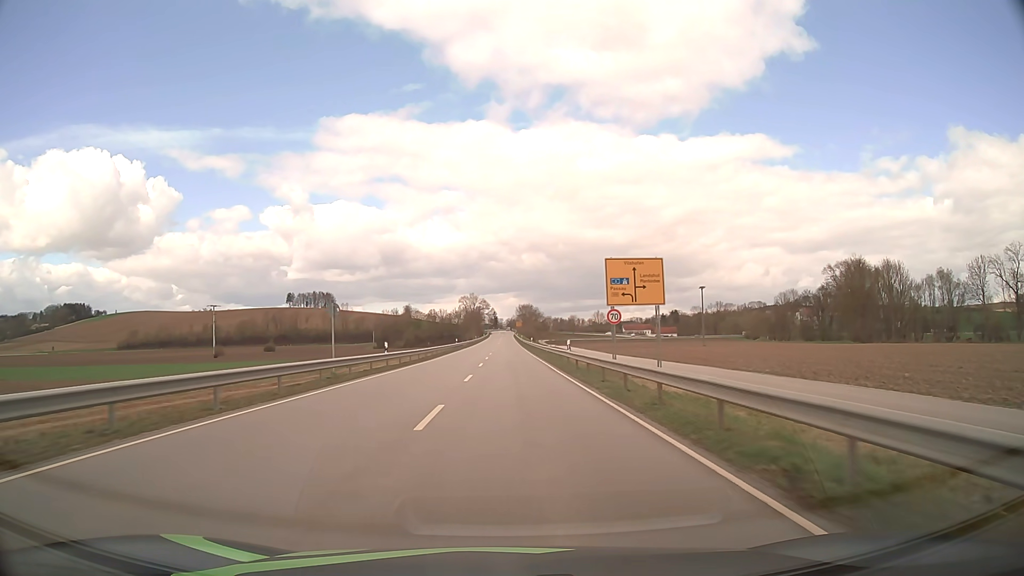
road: secondary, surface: asphalt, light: Day
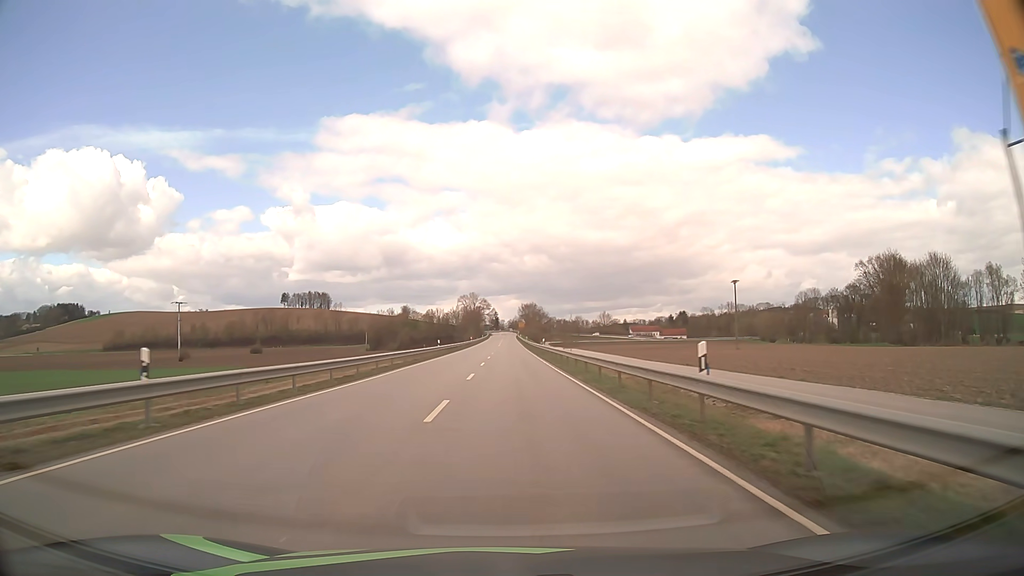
(-0.1, +23.0) m; 0°
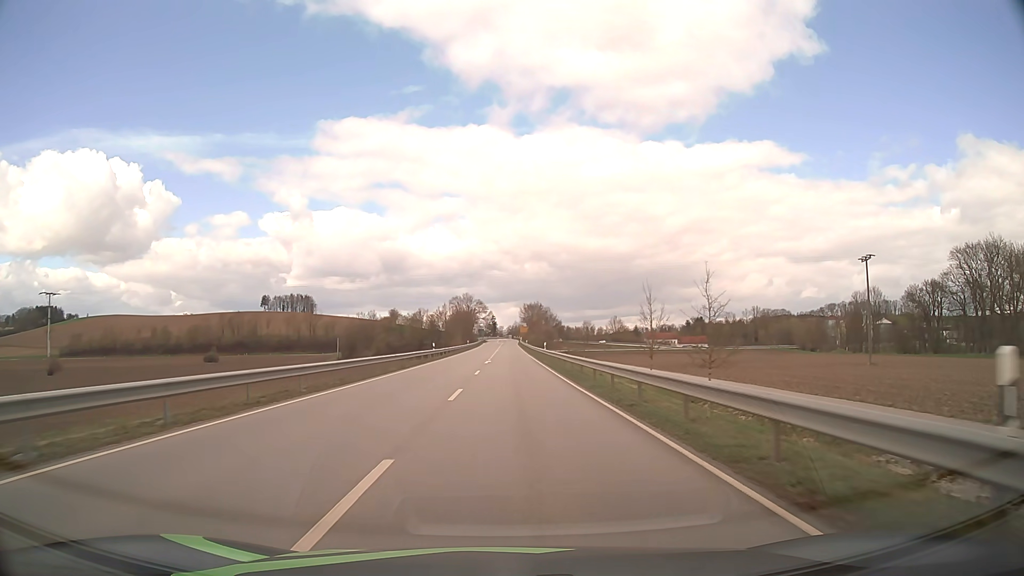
(+0.1, +55.8) m; 0°
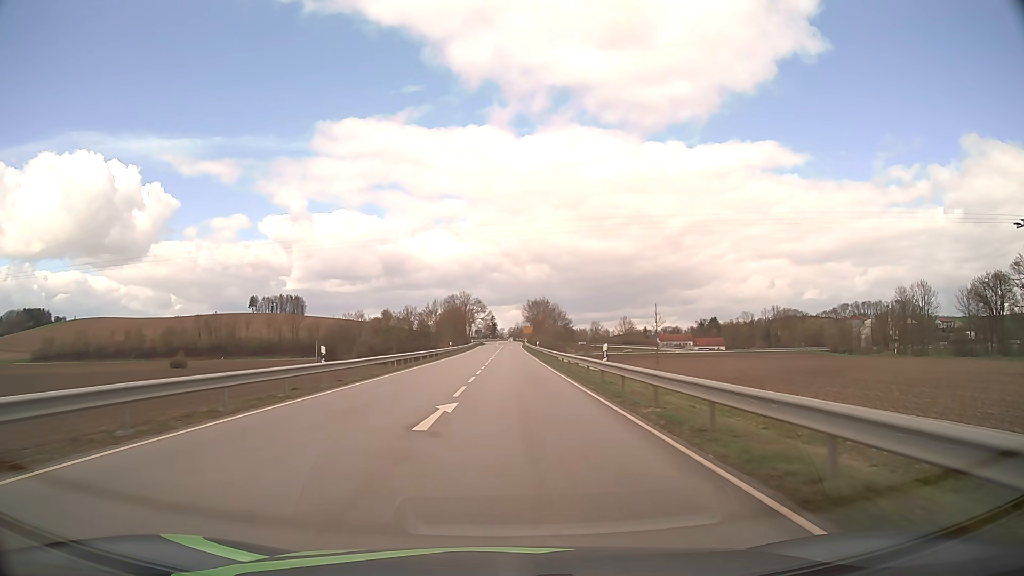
(0.0, +33.8) m; 0°
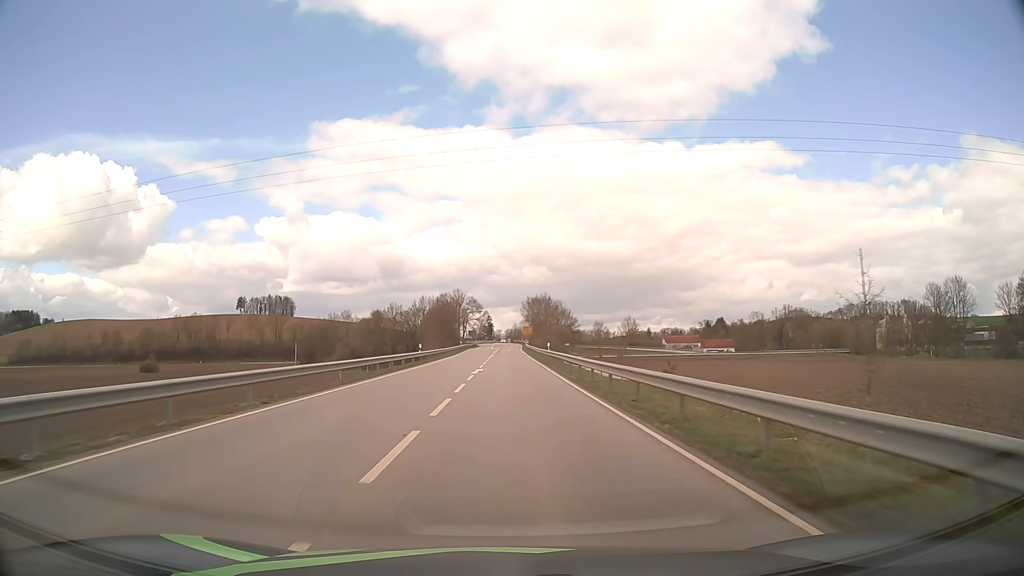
(0.0, +22.6) m; 0°
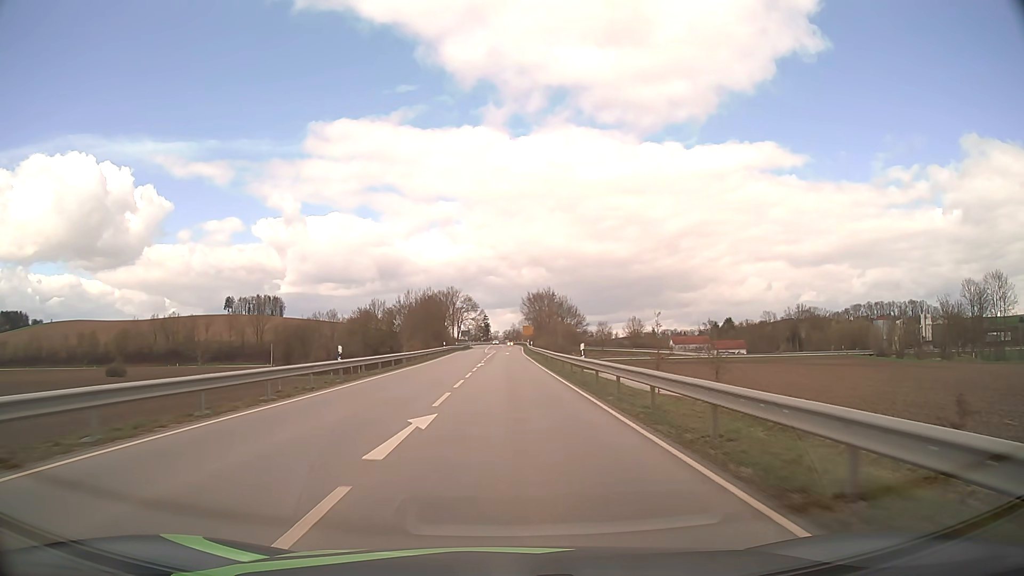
(0.0, +22.5) m; 0°
(0, +10) (0, +20) (0, +30) (0, +40) (0, +50) (0, +60) (0, +70) (0, +80) (0, +90) (0, +100) m
